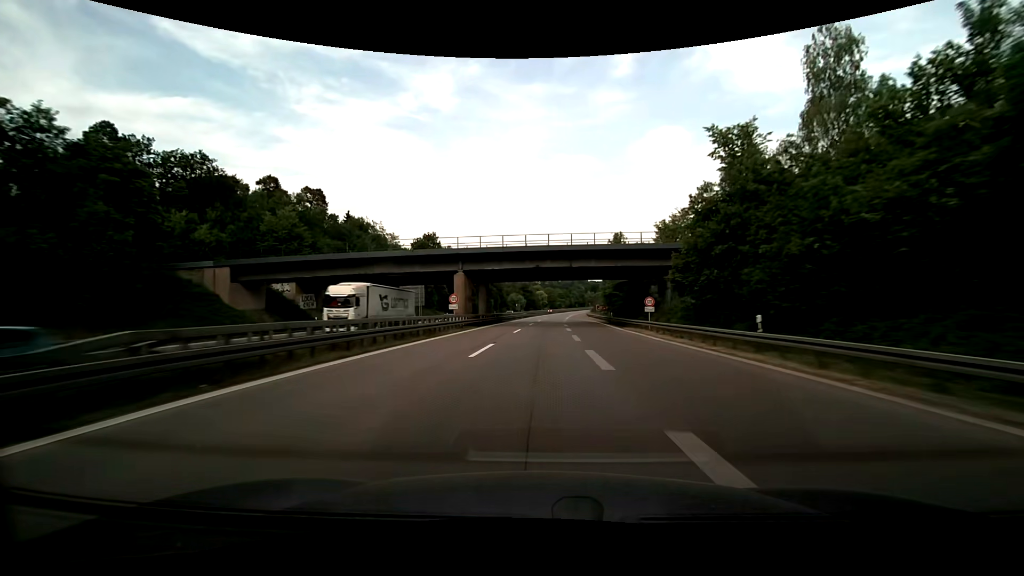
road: motorway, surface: asphalt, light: Day
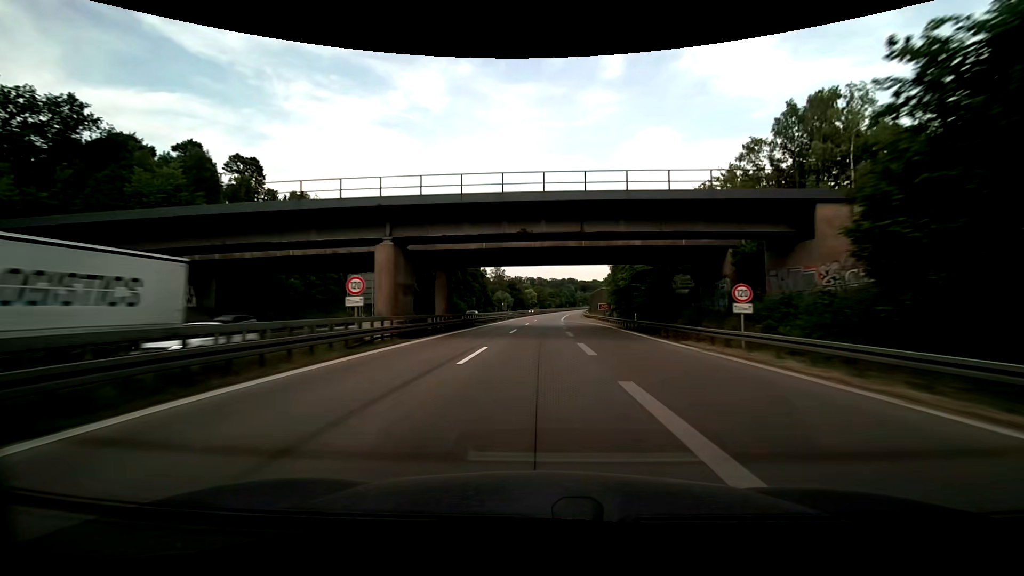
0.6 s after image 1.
(+0.2, +20.1) m; +1°
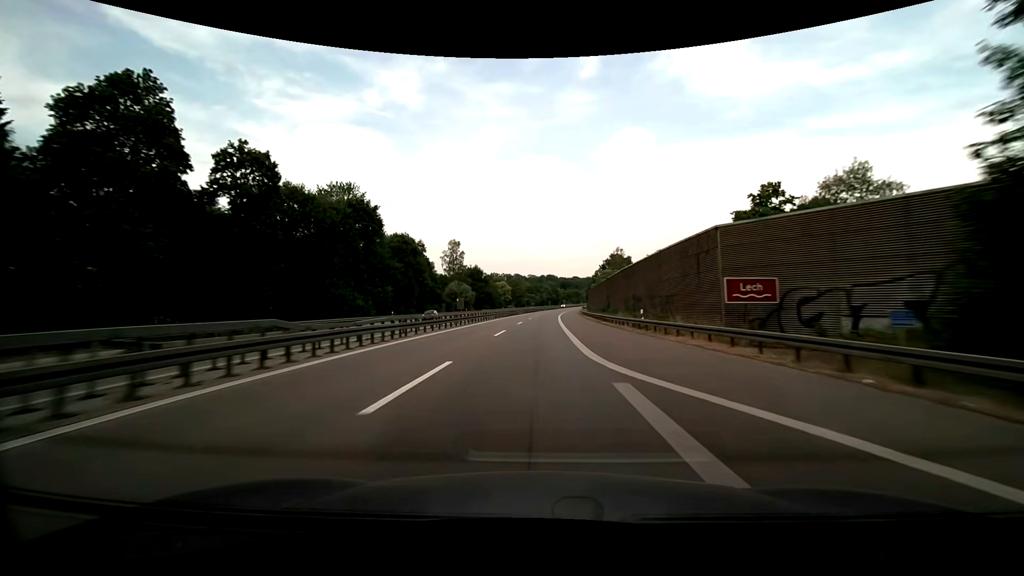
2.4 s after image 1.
(+1.8, +60.8) m; +3°
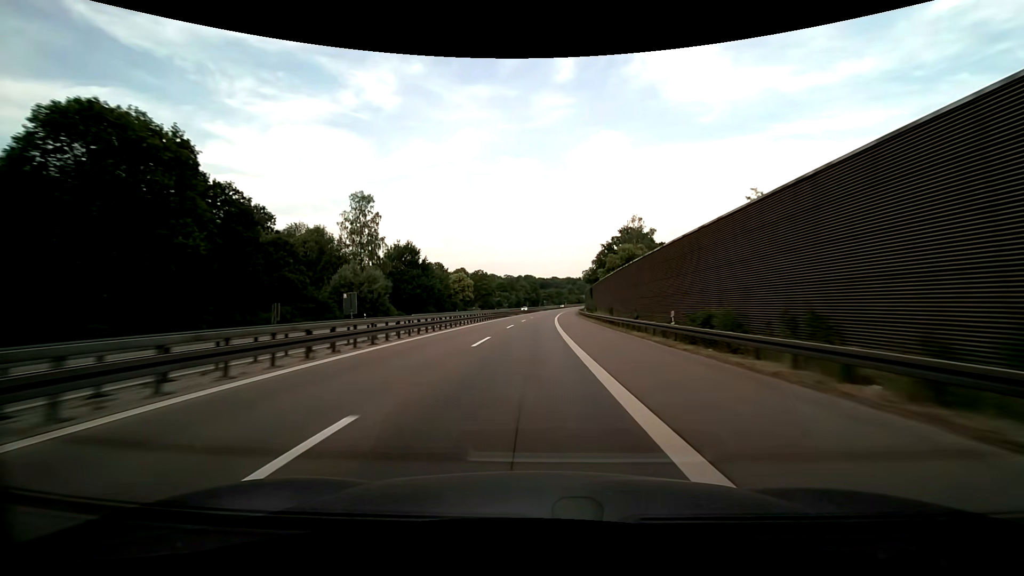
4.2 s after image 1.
(+1.2, +60.2) m; +3°
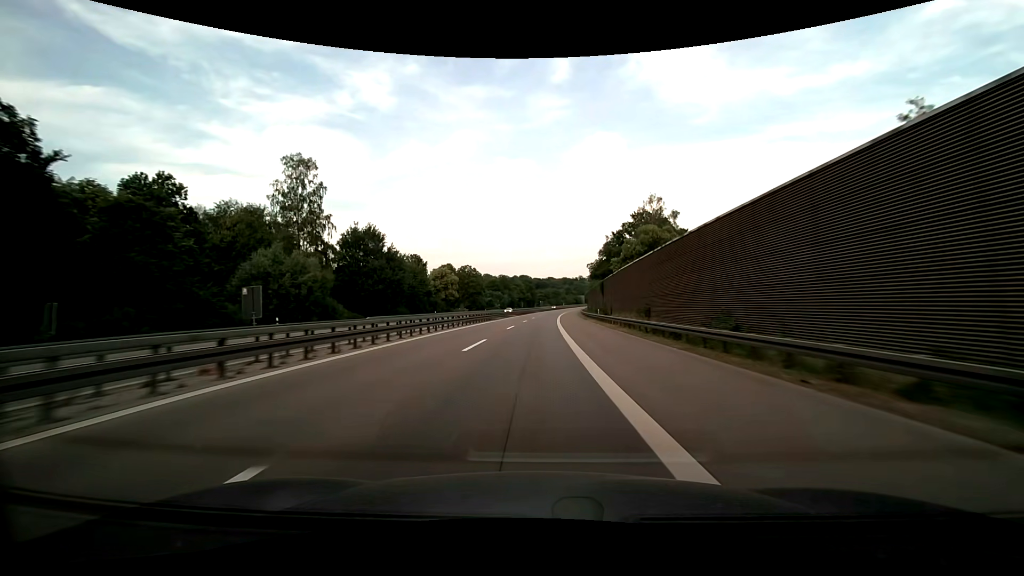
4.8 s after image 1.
(+0.1, +20.0) m; 0°
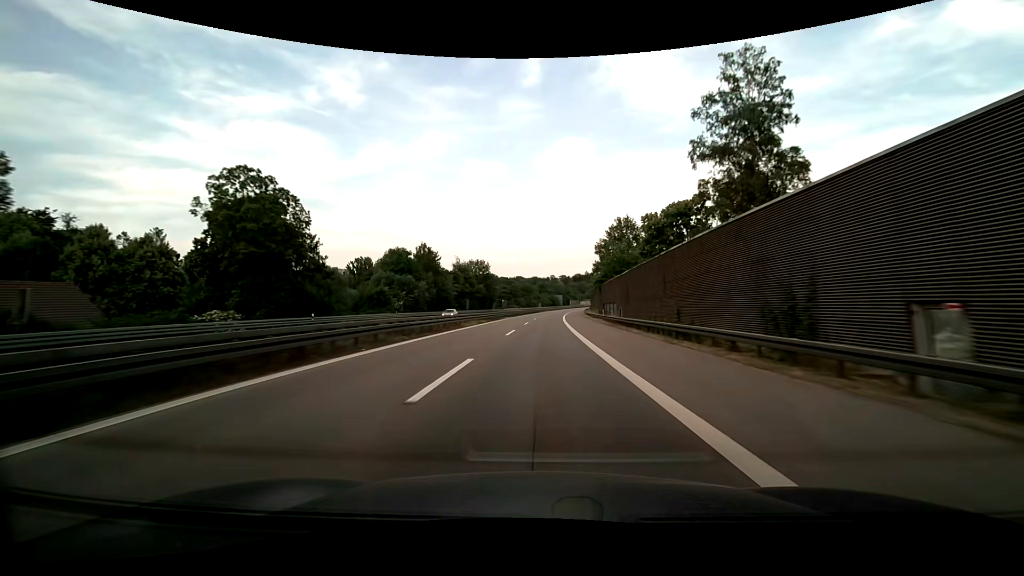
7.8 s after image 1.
(+2.7, +99.3) m; +3°
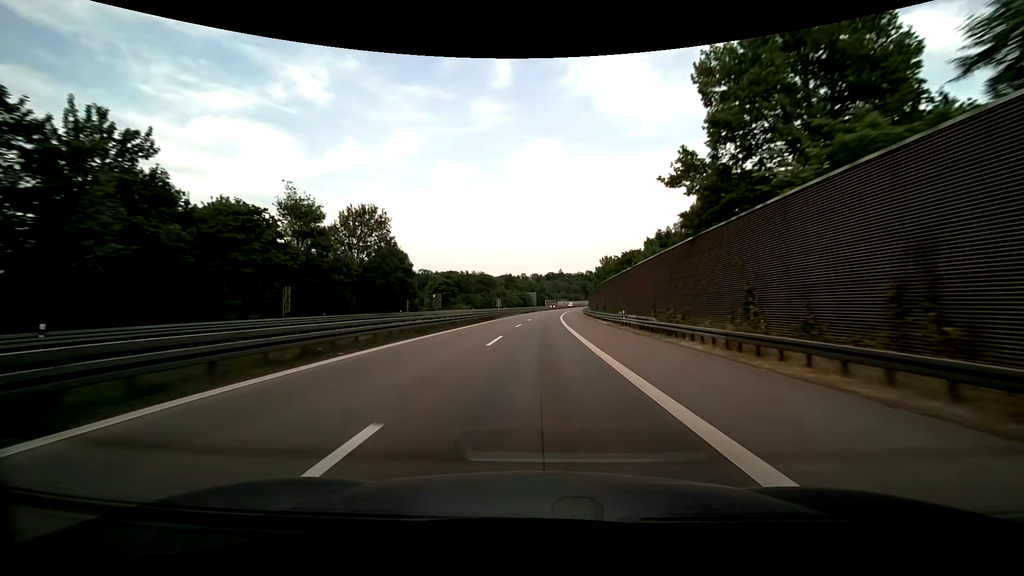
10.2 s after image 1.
(+2.3, +79.3) m; +3°
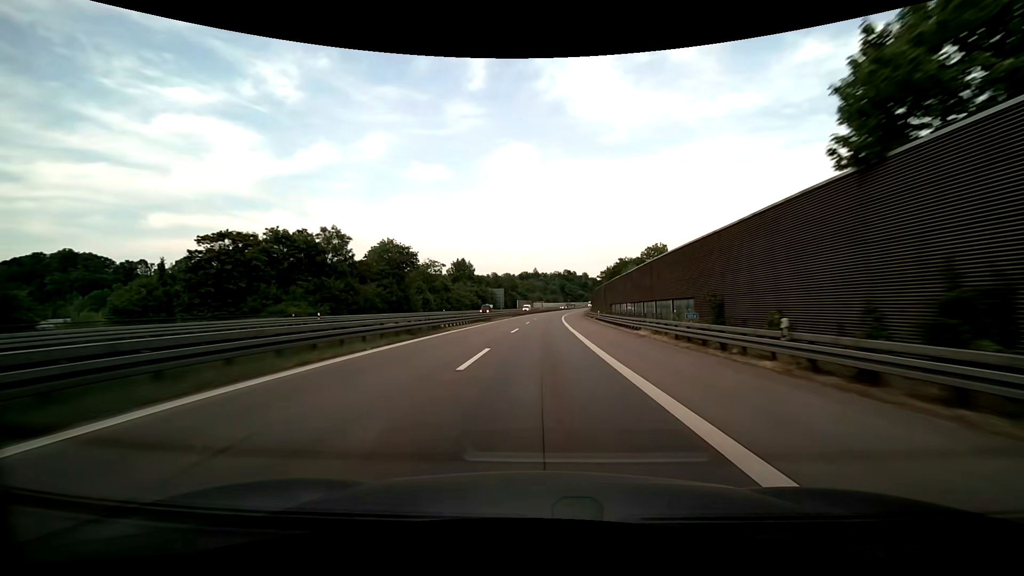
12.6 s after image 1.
(+1.9, +79.3) m; +3°
(0, +10) (0, +20) (0, +30) (+1, +40) (+1, +50) (+2, +60) (+2, +70) (+3, +80) (+3, +90) (+4, +100) m
